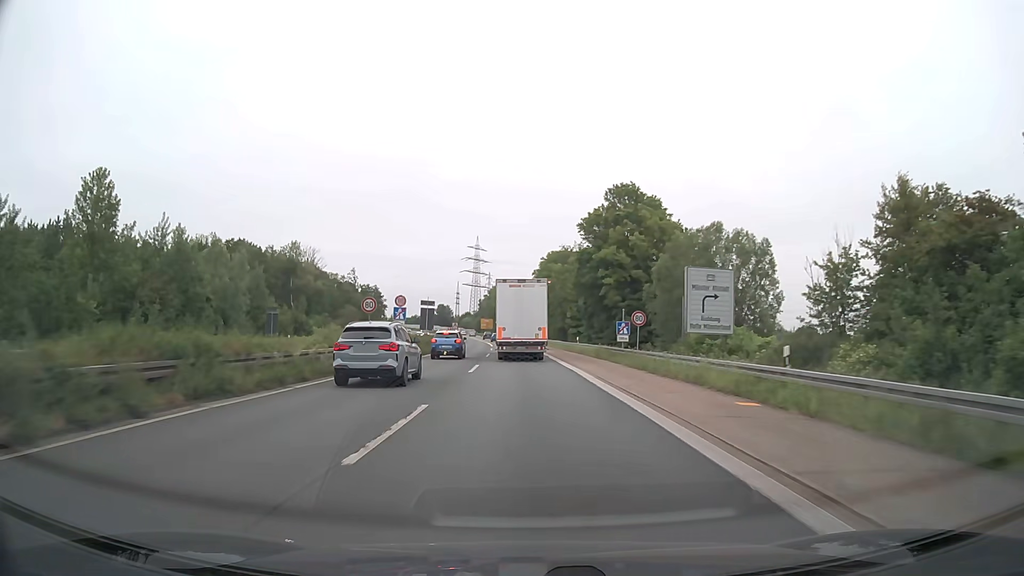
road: trunk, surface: asphalt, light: Day
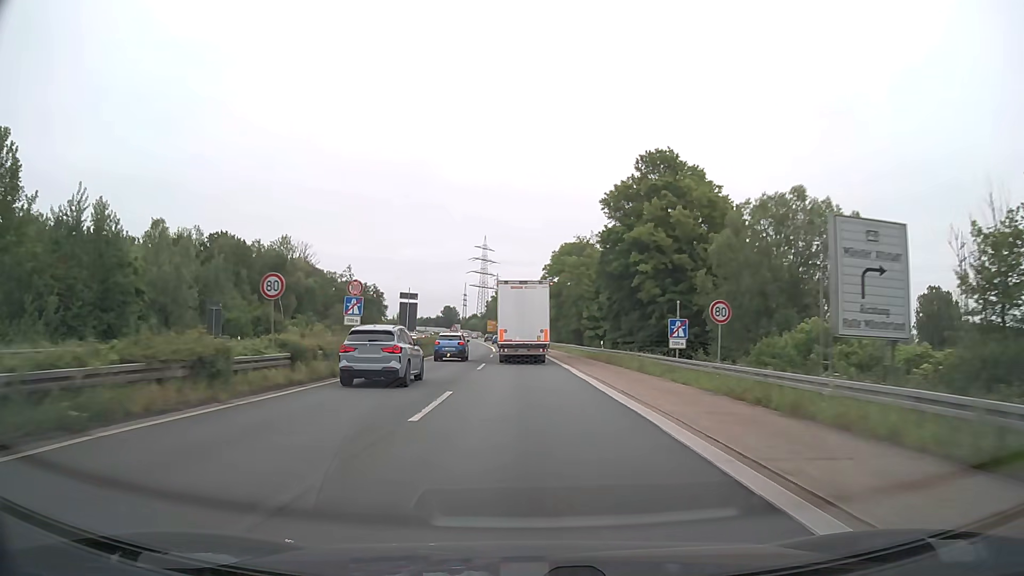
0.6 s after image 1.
(-0.1, +13.8) m; -1°
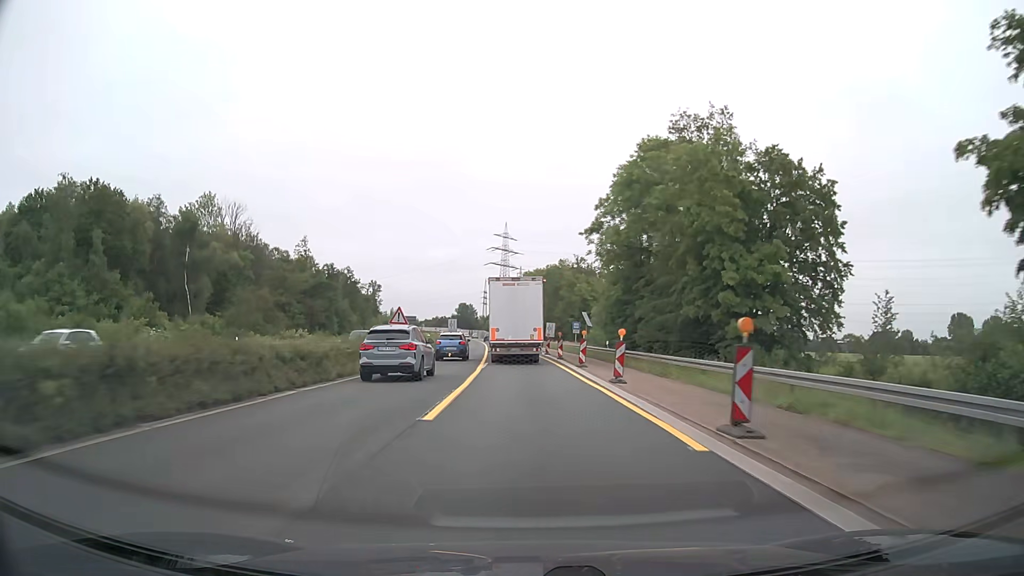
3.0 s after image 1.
(-1.2, +53.8) m; -2°
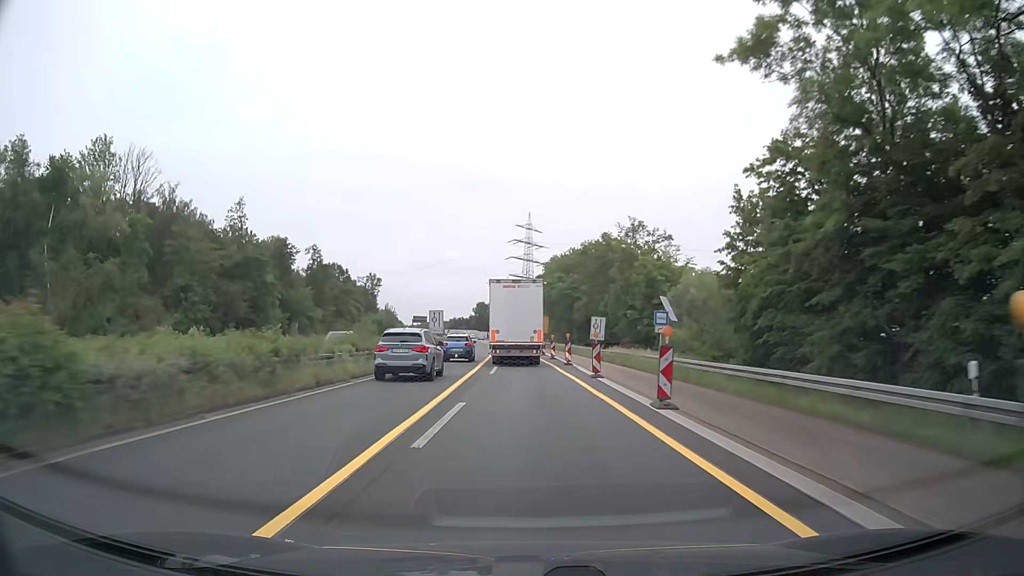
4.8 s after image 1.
(-0.9, +38.7) m; -2°
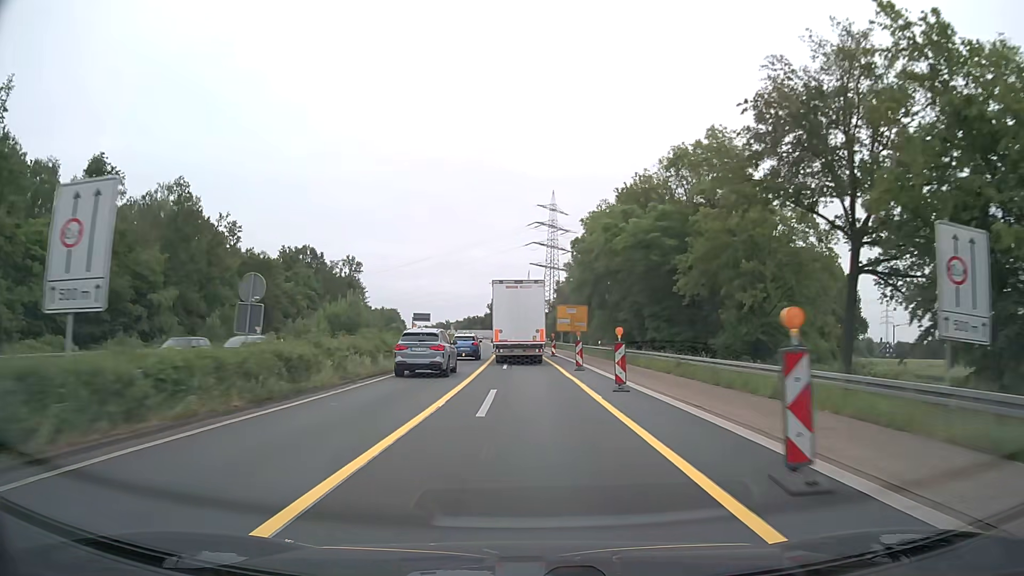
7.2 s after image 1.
(-0.9, +50.6) m; -2°
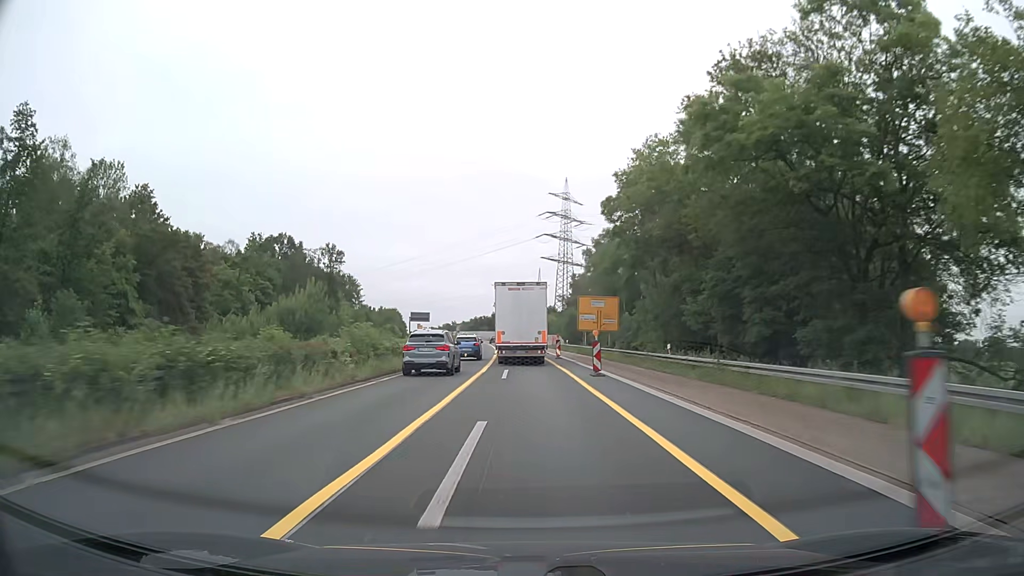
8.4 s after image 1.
(-0.2, +25.1) m; -1°
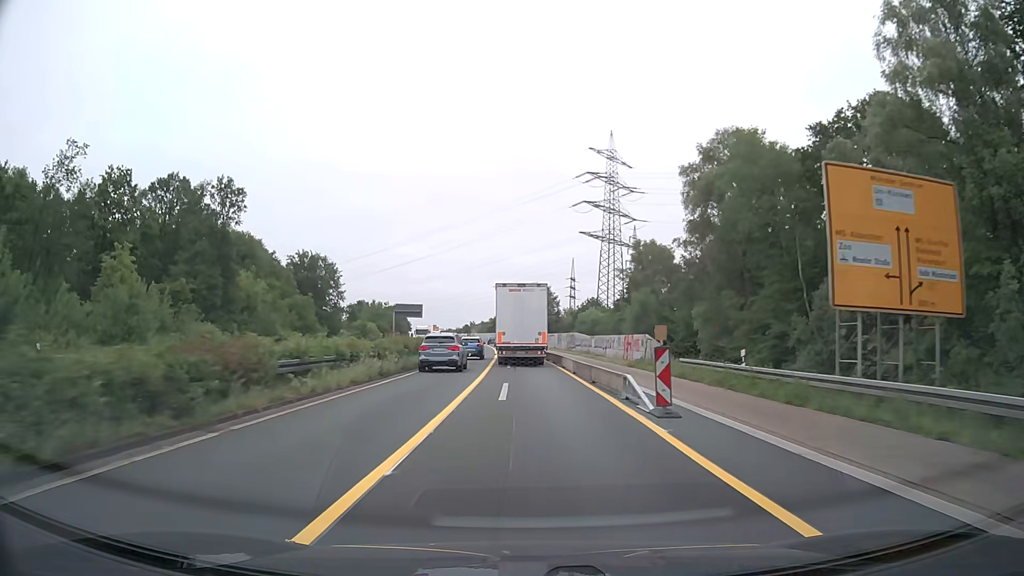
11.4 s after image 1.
(-1.5, +62.4) m; -2°
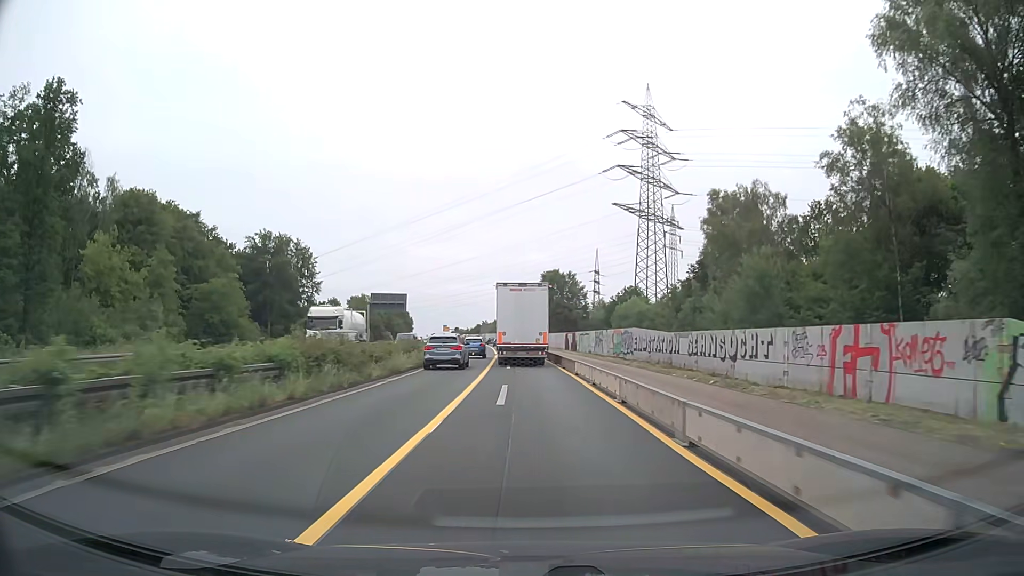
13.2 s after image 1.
(-0.6, +37.4) m; -2°
(0, +10) (0, +20) (0, +30) (0, +40) (-1, +50) (-1, +60) (-2, +70) (-2, +80) (-3, +90) (-3, +100) m
